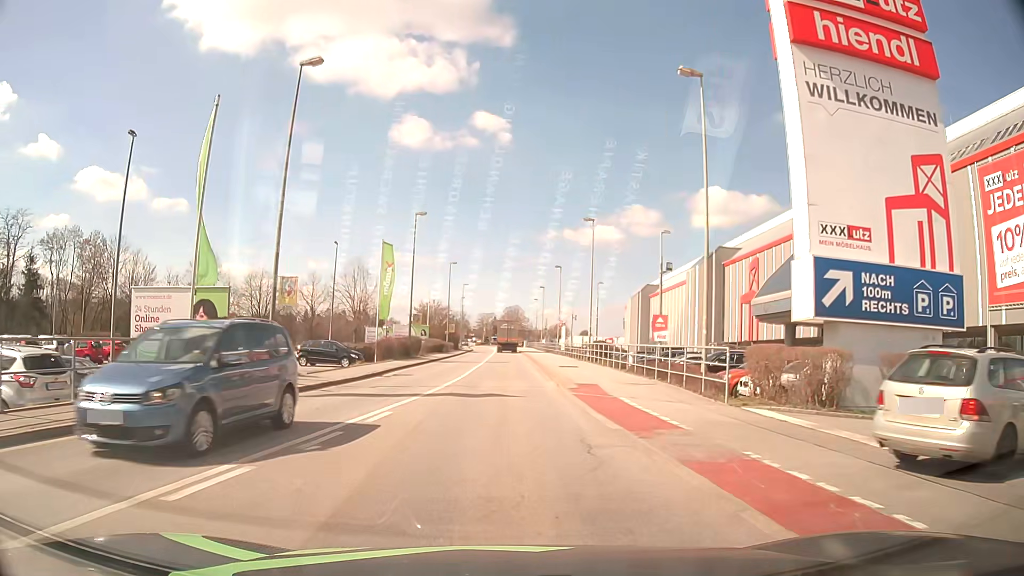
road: tertiary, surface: asphalt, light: Day
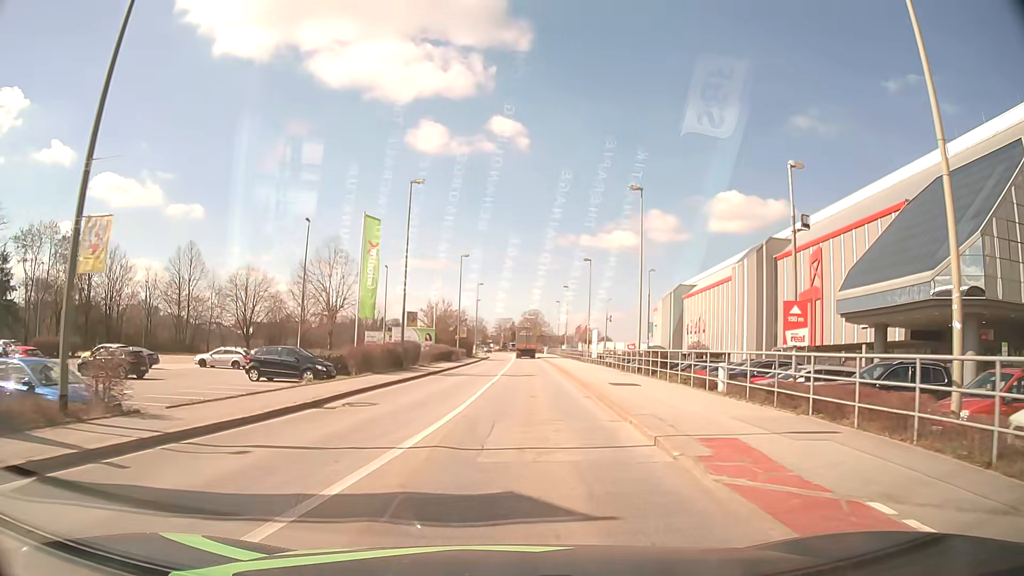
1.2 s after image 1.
(-0.2, +11.4) m; -1°
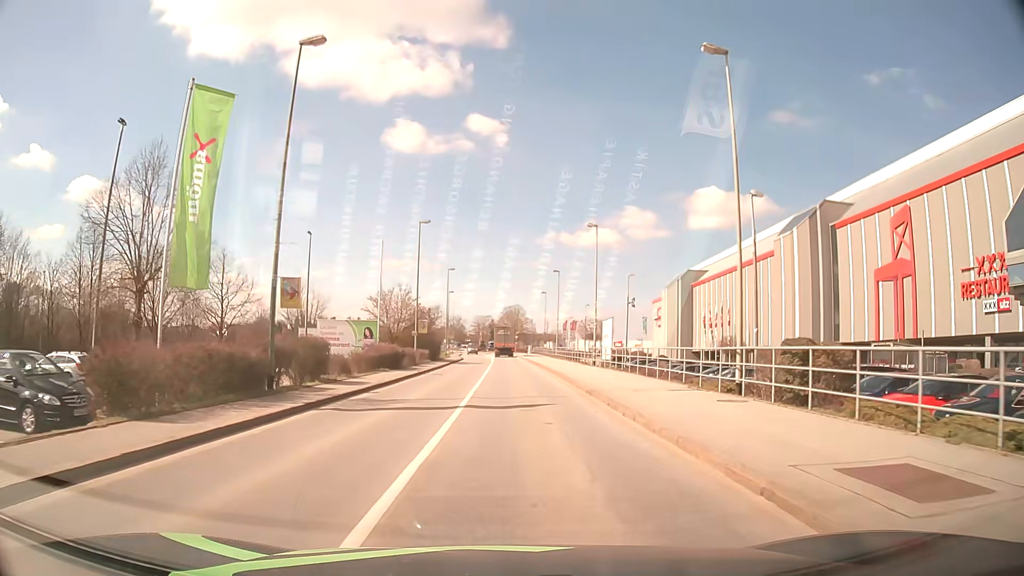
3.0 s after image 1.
(0.0, +18.2) m; +1°
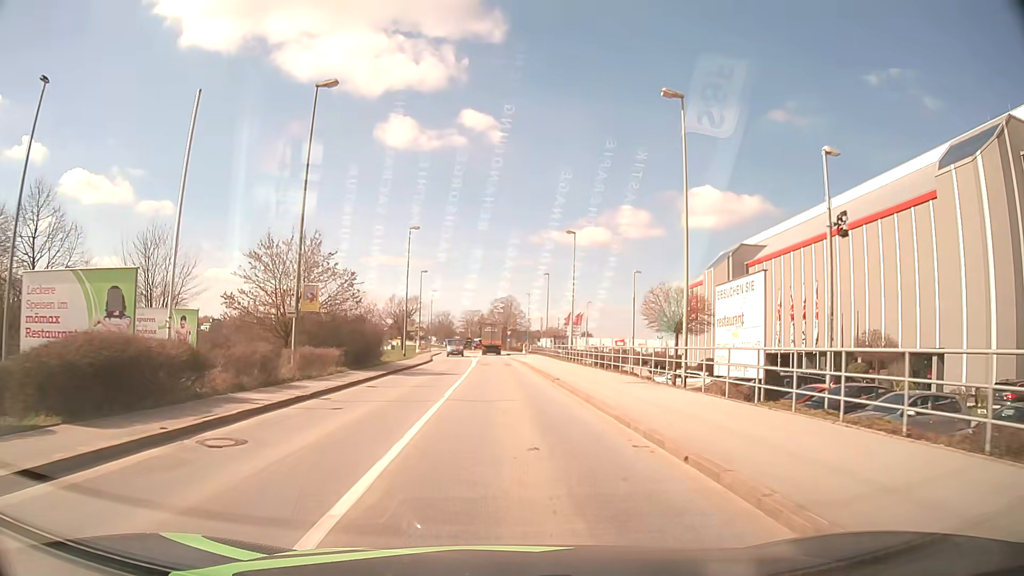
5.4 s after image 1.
(+0.4, +26.2) m; +1°
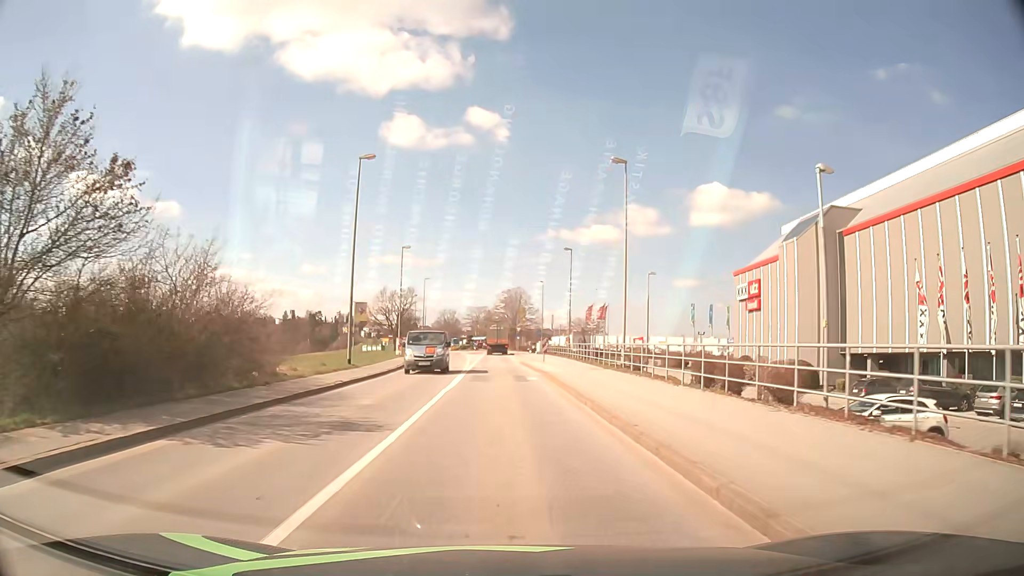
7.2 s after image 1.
(0.0, +20.6) m; -1°
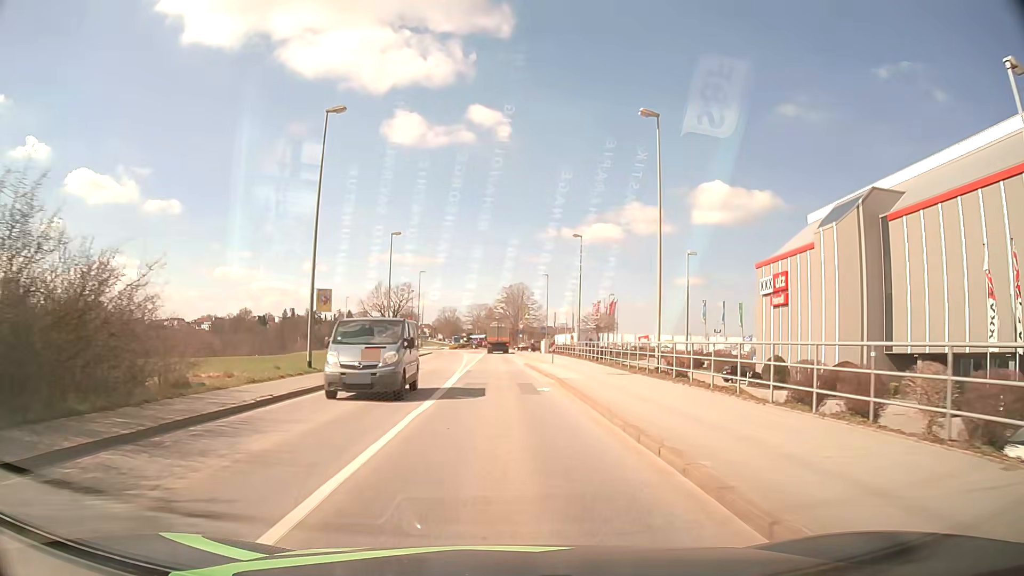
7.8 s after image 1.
(0.0, +6.8) m; 0°
